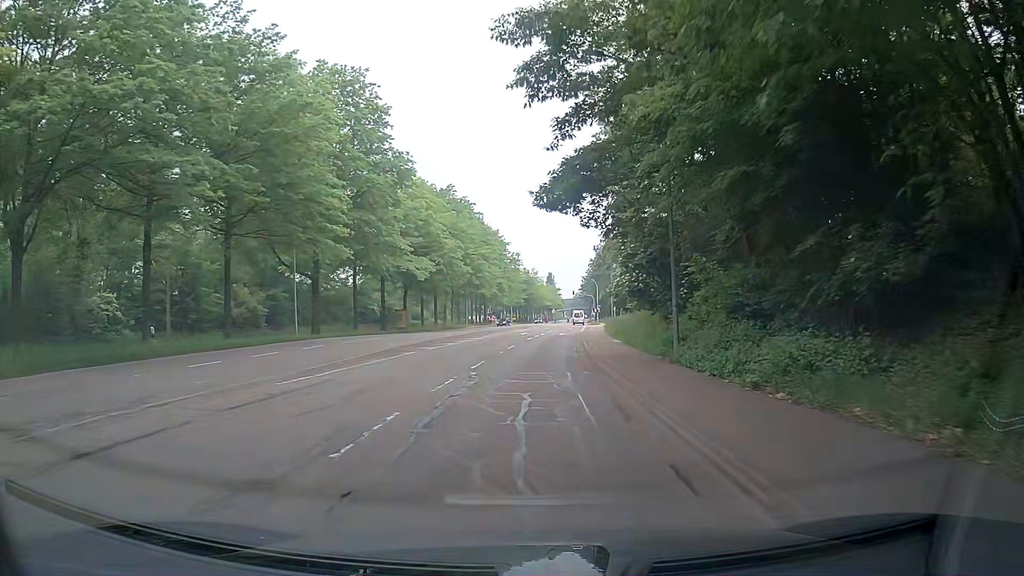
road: secondary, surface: asphalt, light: Day
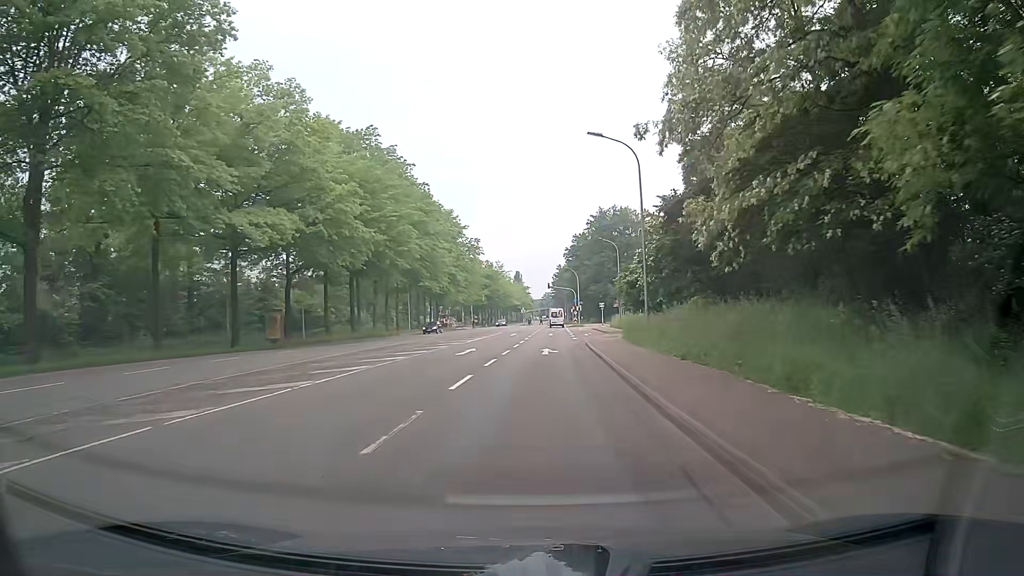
(+0.3, +29.7) m; +1°
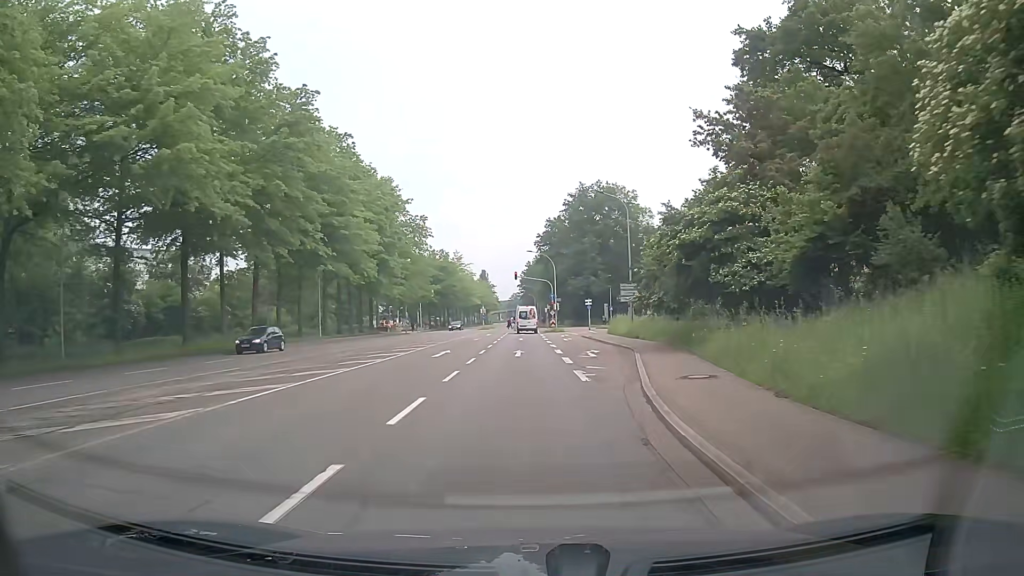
(+1.2, +27.2) m; +4°
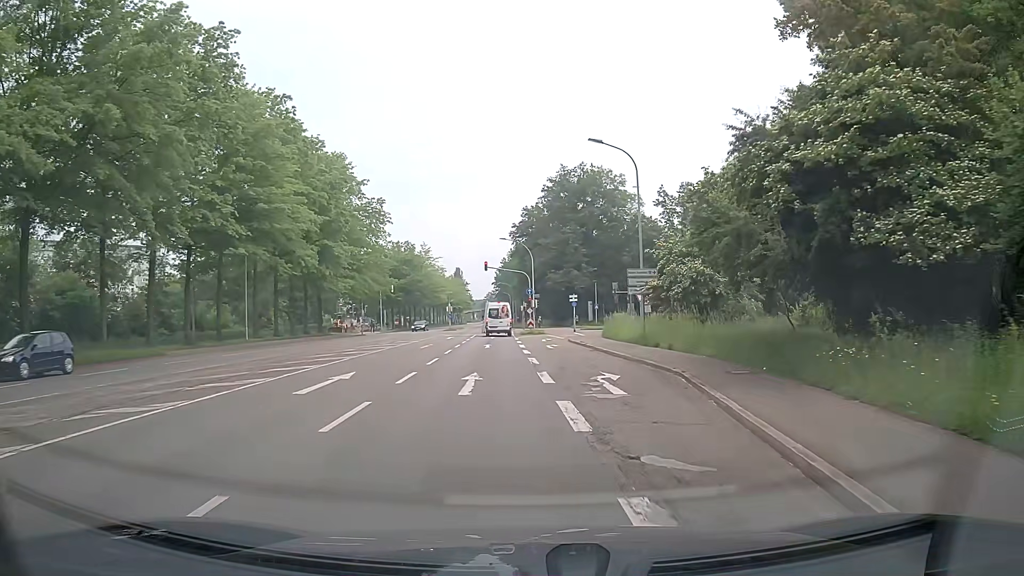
(+0.2, +12.6) m; +2°
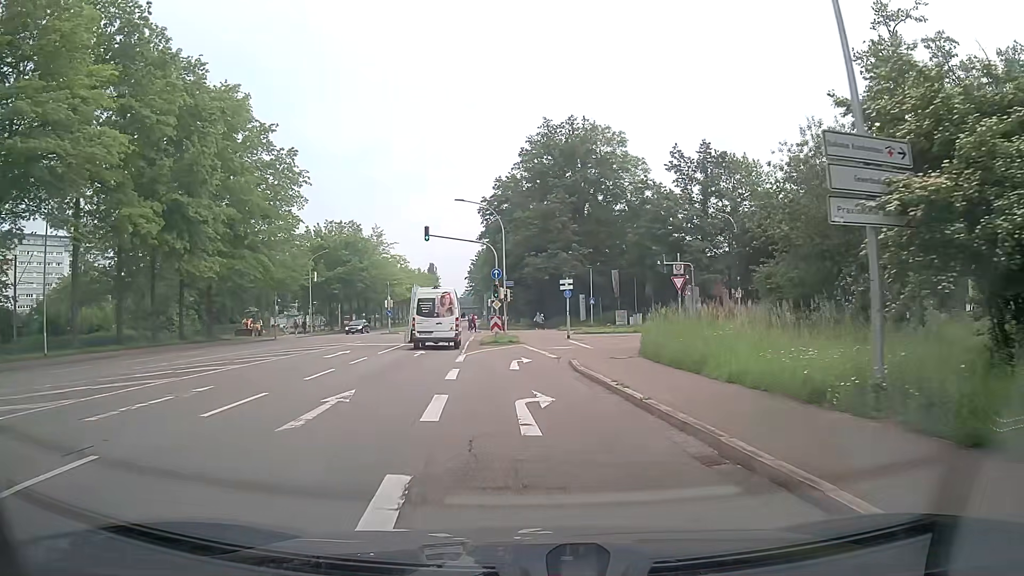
(+0.6, +23.2) m; +2°
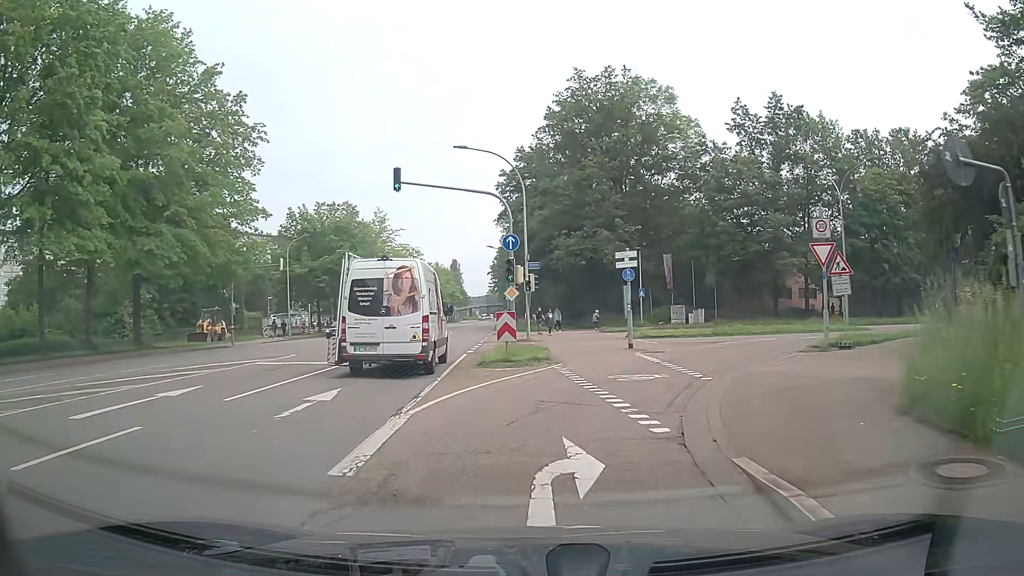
(-0.4, +15.0) m; -3°
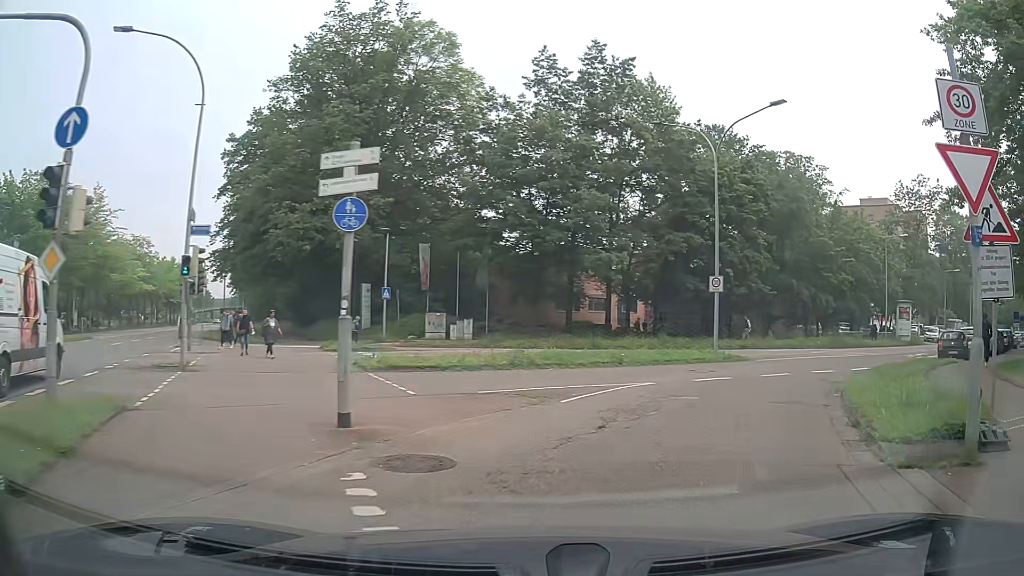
(+1.9, +15.0) m; +23°
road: secondary_link
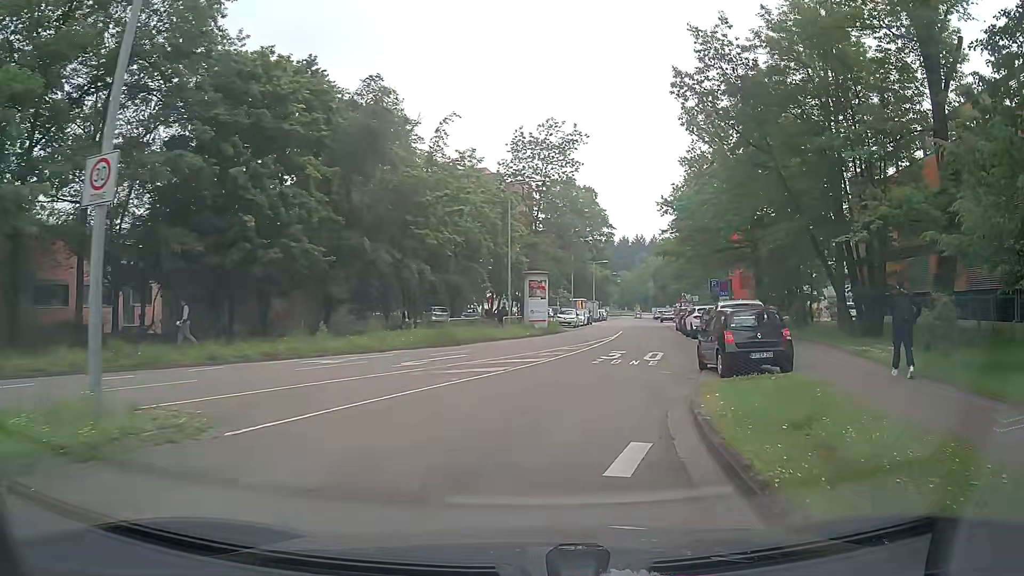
(+6.1, +17.7) m; +36°
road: residential
(+1, +10) (+2, +20) (+4, +30) (+6, +40) (+7, +49) (+9, +59) (+10, +69) (+12, +79) (+13, +89) (+14, +99) m
